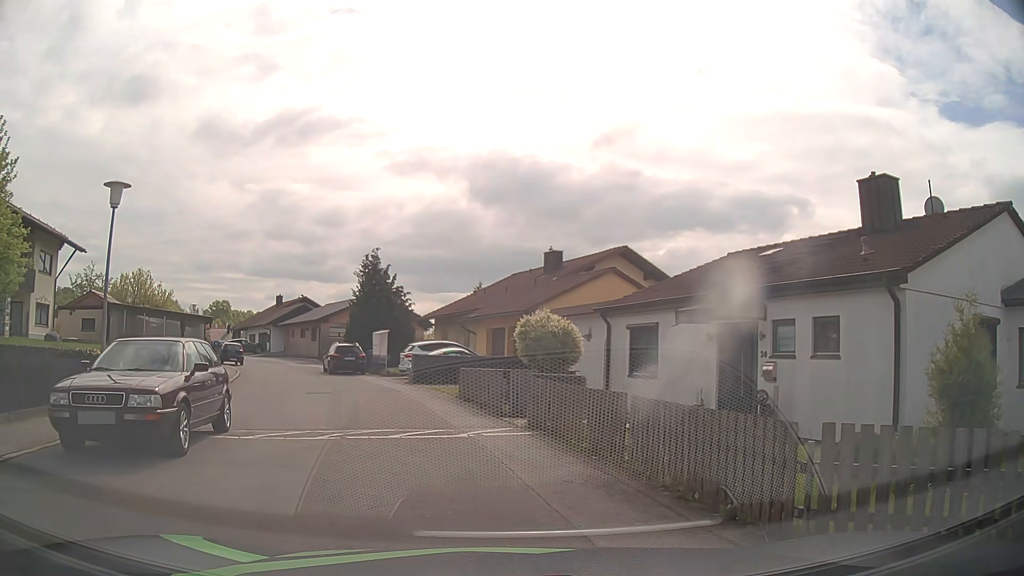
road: residential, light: Day
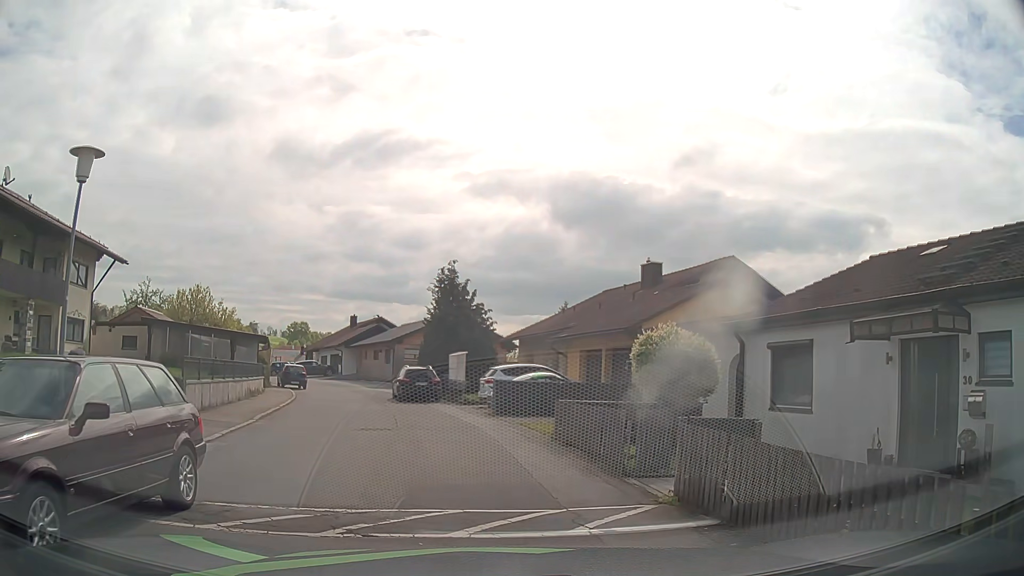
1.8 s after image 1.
(-0.3, +4.3) m; -6°
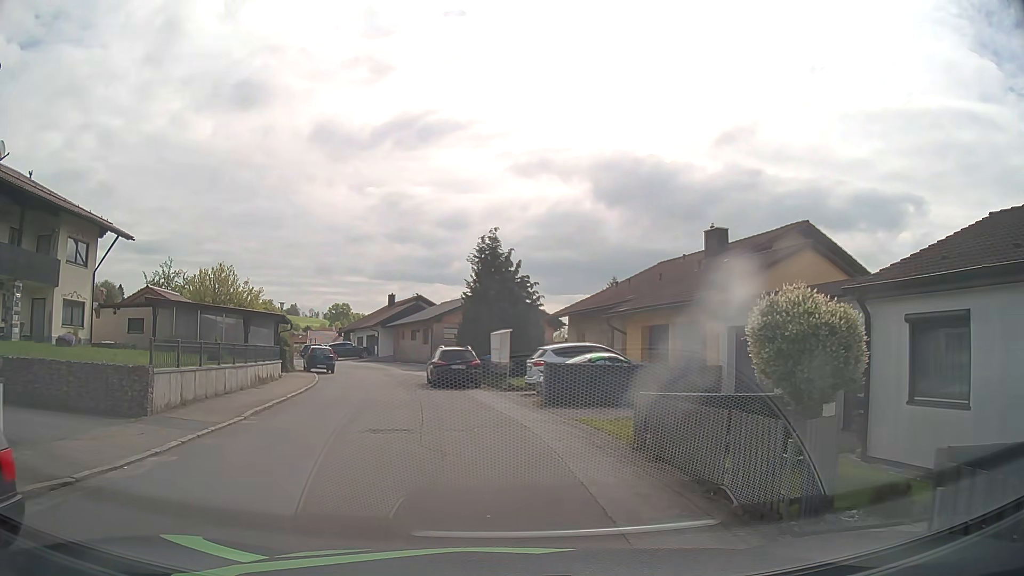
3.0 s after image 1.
(-0.2, +3.9) m; -4°
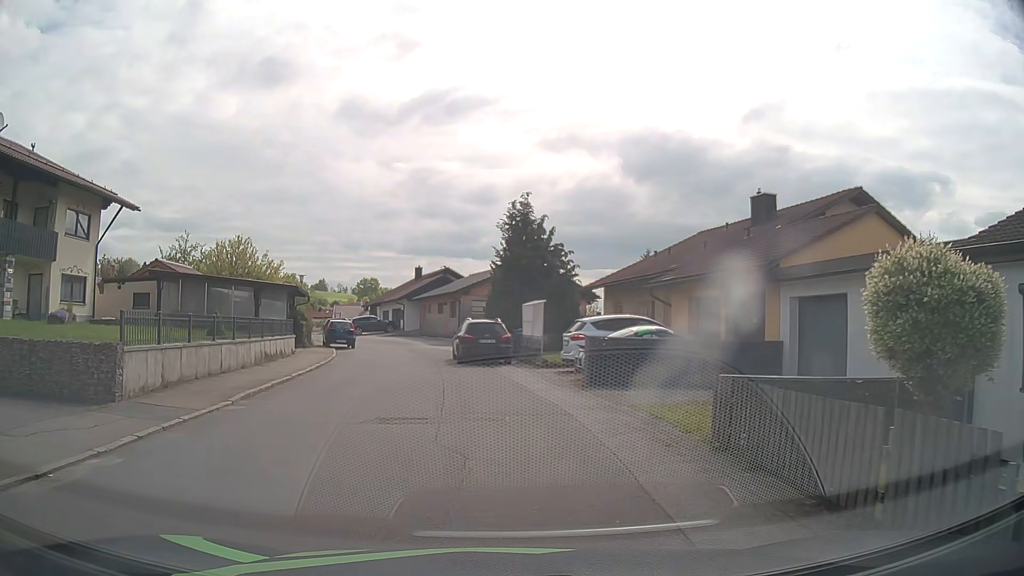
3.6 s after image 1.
(-0.1, +2.3) m; -3°
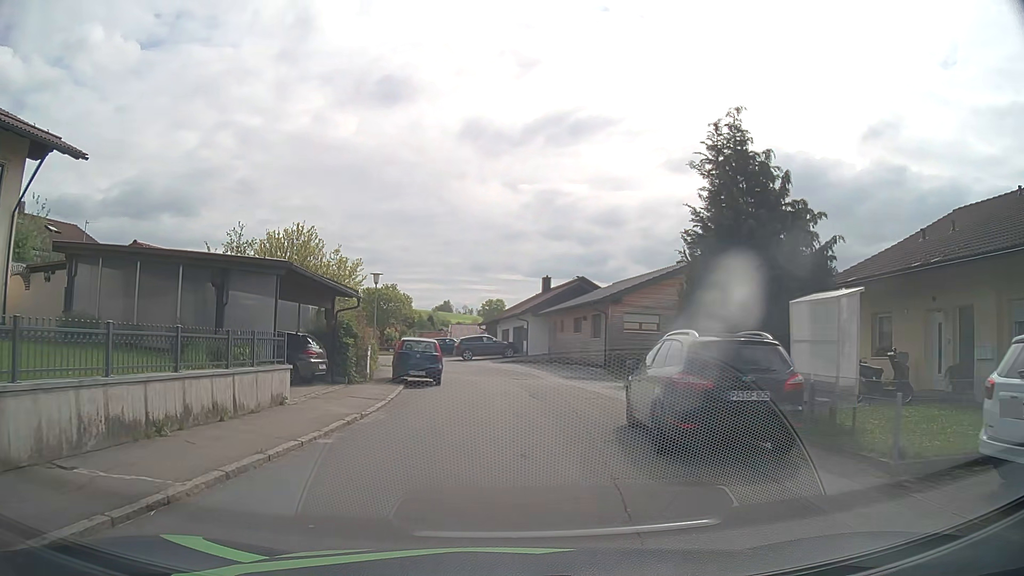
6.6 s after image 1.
(-1.5, +14.5) m; -10°
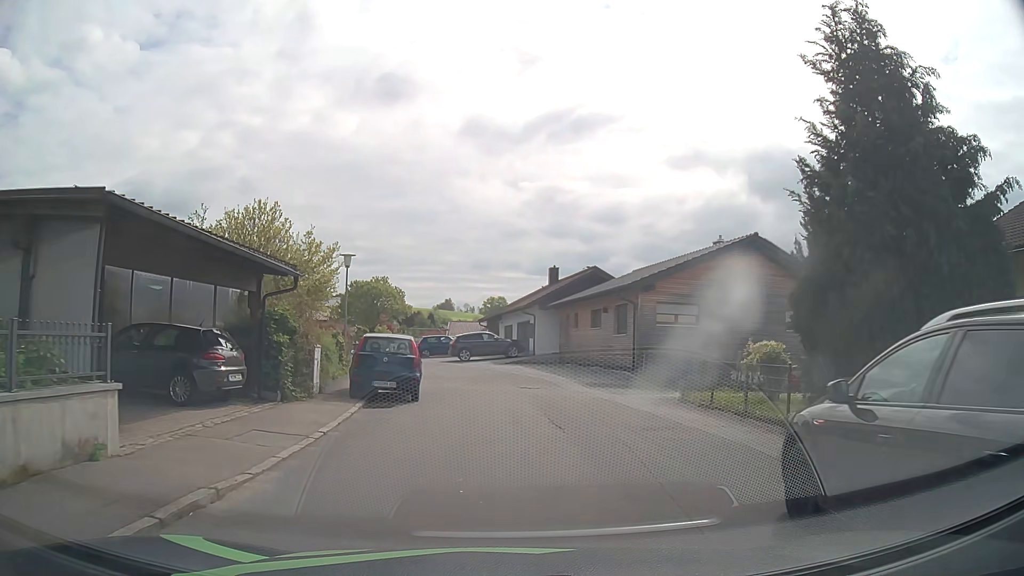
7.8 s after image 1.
(-0.1, +6.5) m; -1°
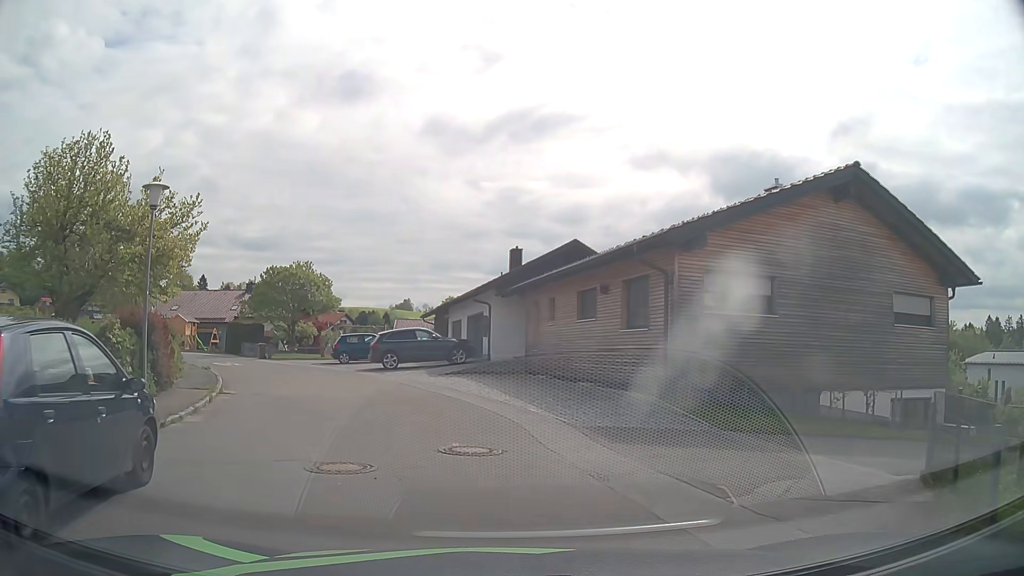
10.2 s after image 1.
(+0.7, +11.9) m; +3°
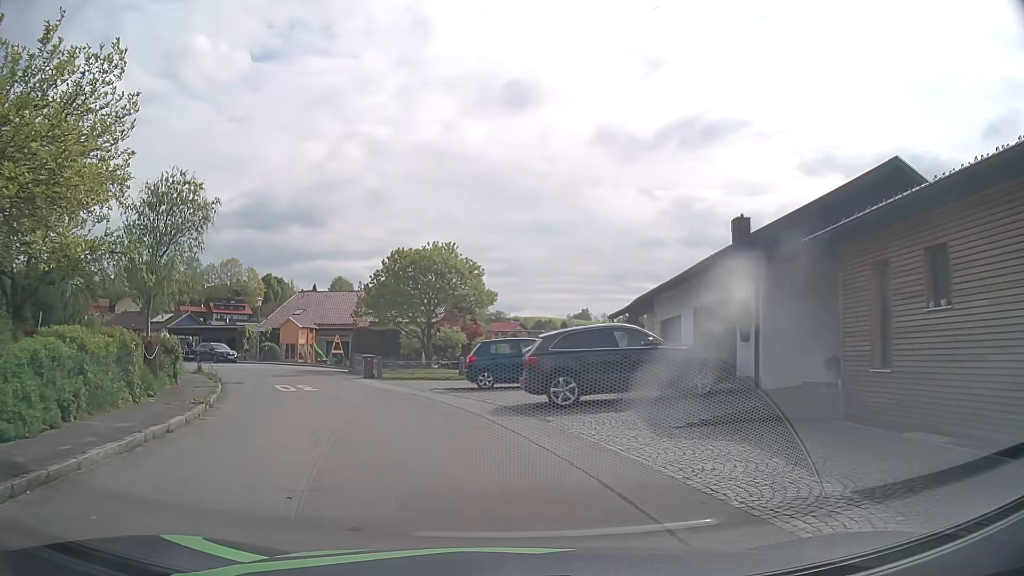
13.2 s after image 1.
(-1.7, +14.1) m; -15°
(-1, +10) (-4, +20) (-8, +29) (-13, +37) (-21, +43) (-29, +49) (-37, +55) (-47, +59) (-56, +61) (-66, +62) m
